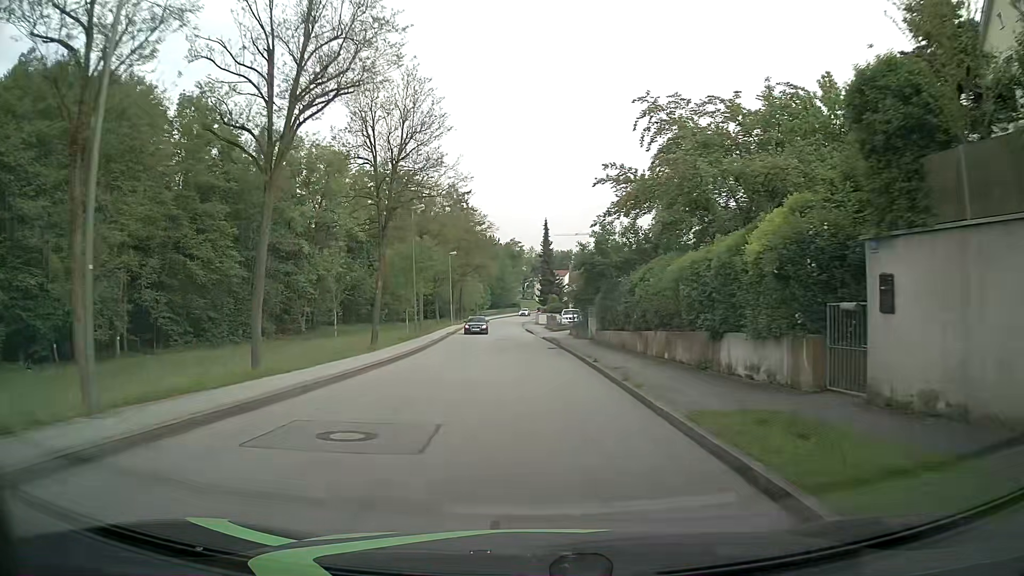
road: unclassified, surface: asphalt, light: Day
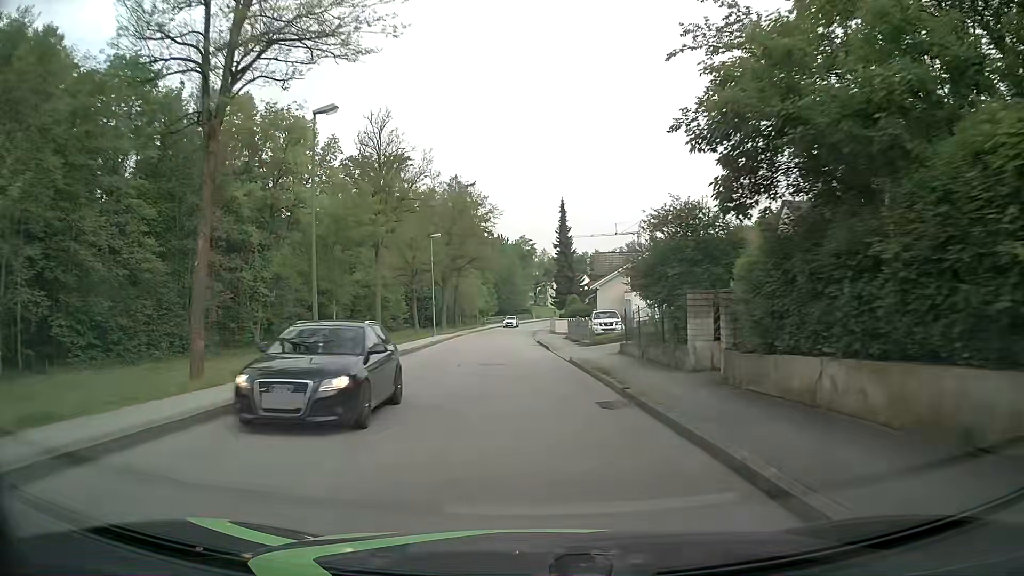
(-0.1, +20.6) m; -1°
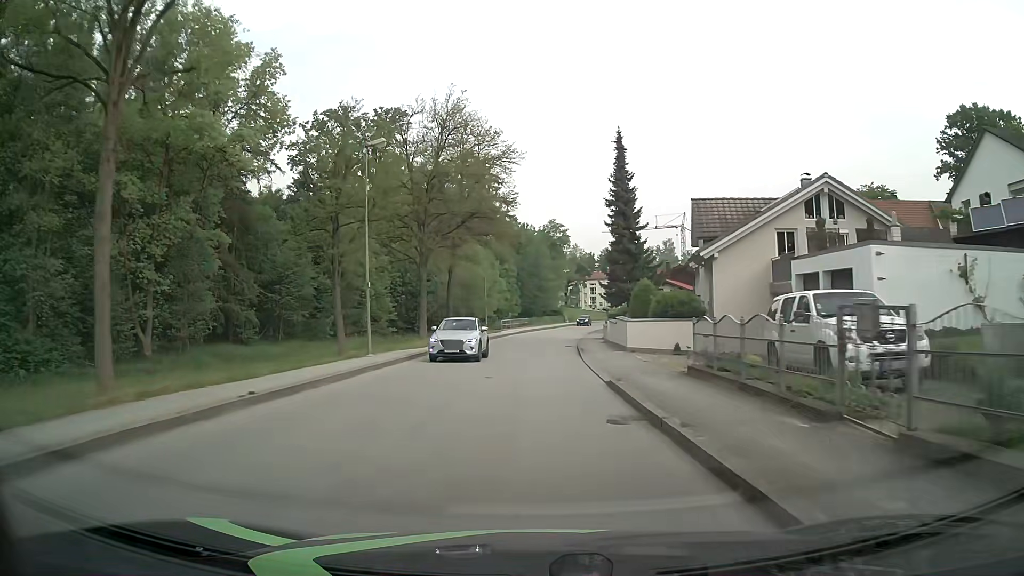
(-0.8, +28.4) m; -2°
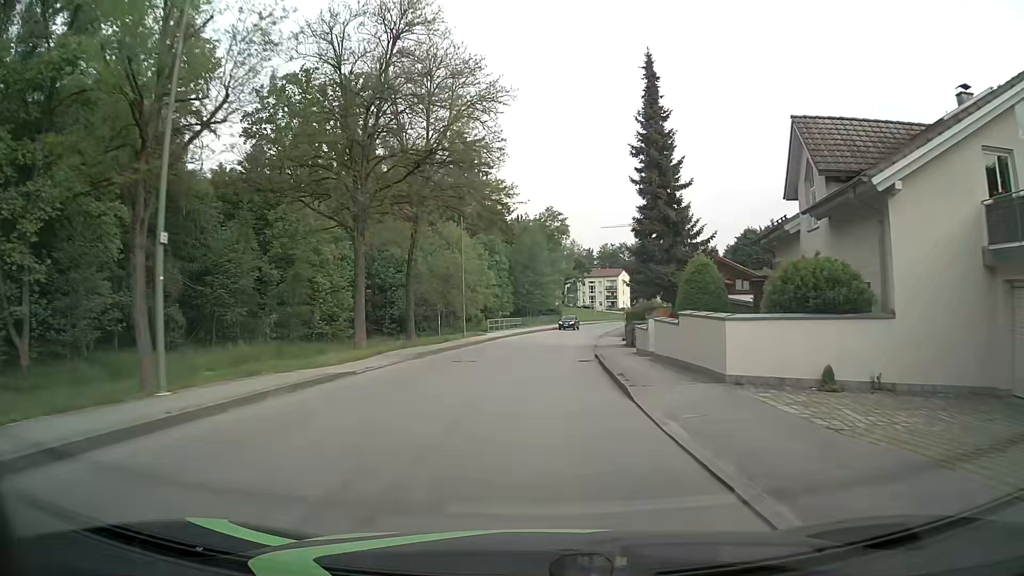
(0.0, +14.2) m; 0°
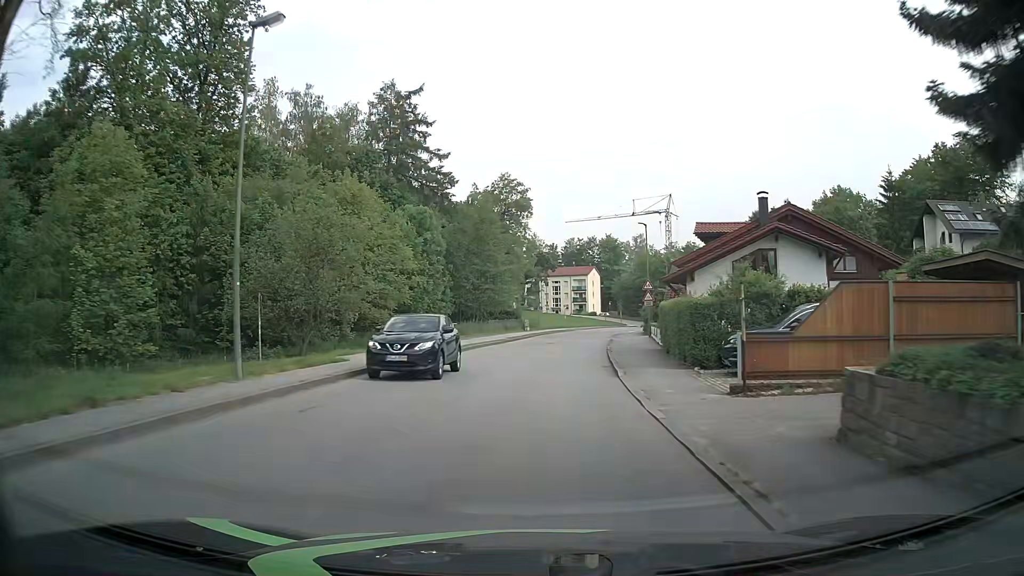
(+1.1, +28.2) m; +4°
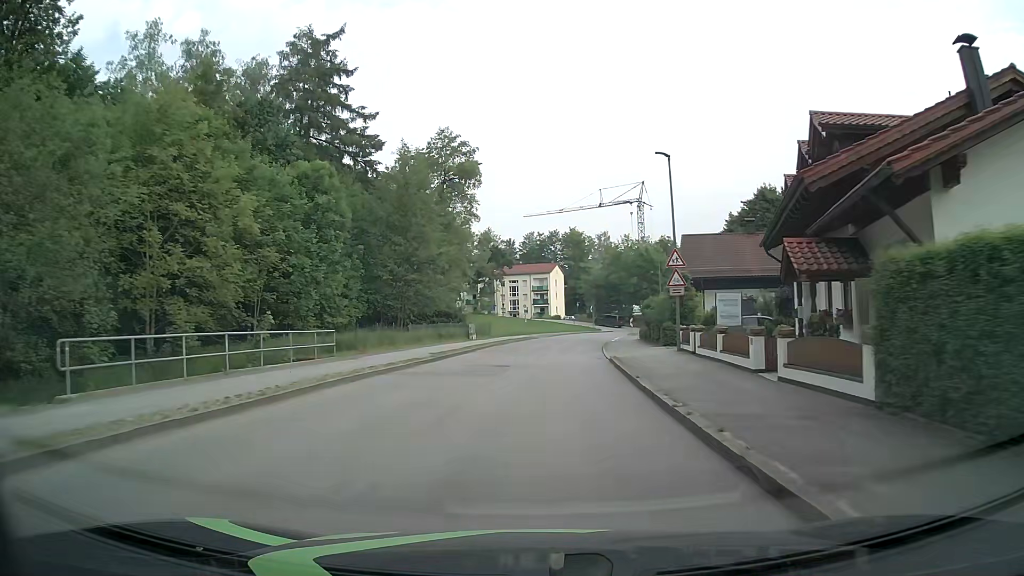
(+0.4, +20.9) m; +3°
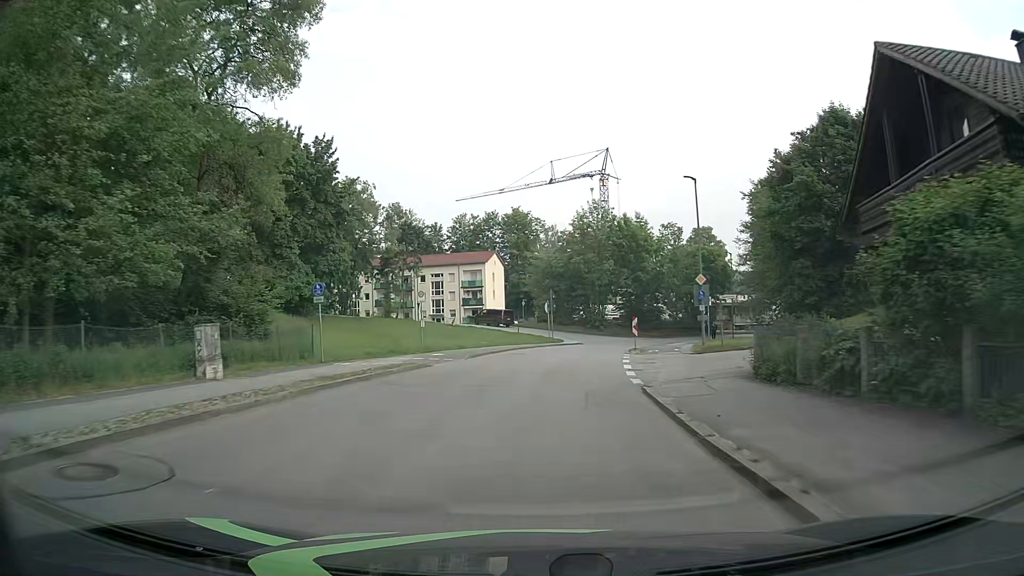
(+1.7, +35.1) m; +5°
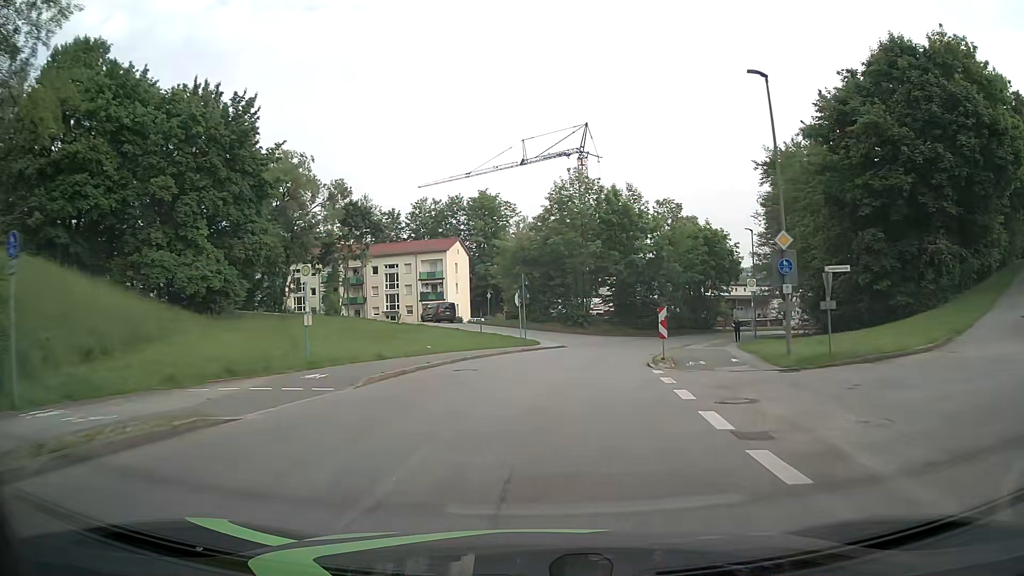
(+0.2, +14.2) m; +3°
(0, +10) (+1, +20) (+3, +30) (+6, +39) (+10, +49) (+14, +57) (+21, +65) (+28, +72) (+36, +77) (+45, +82) m
